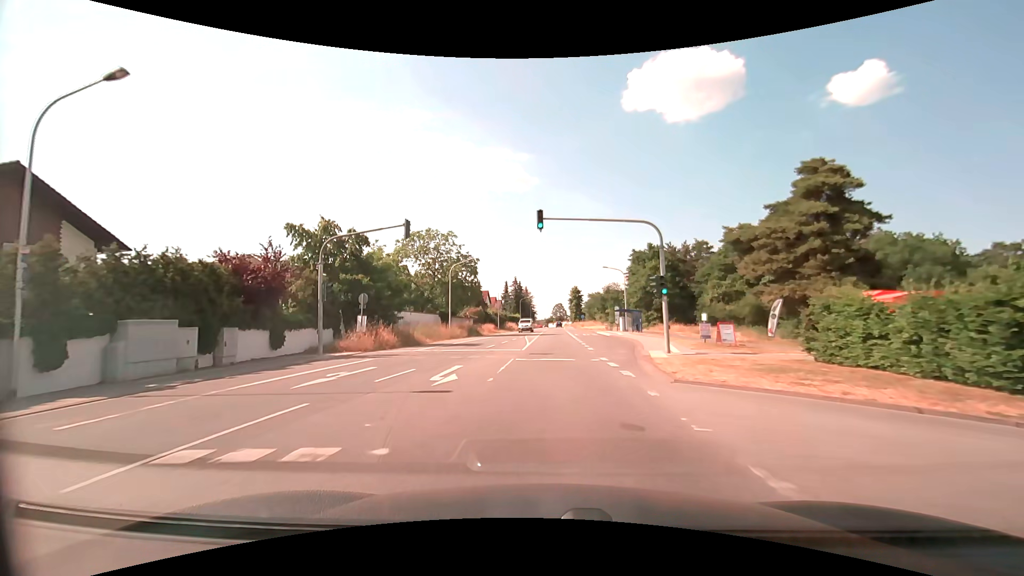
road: primary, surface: asphalt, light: Day
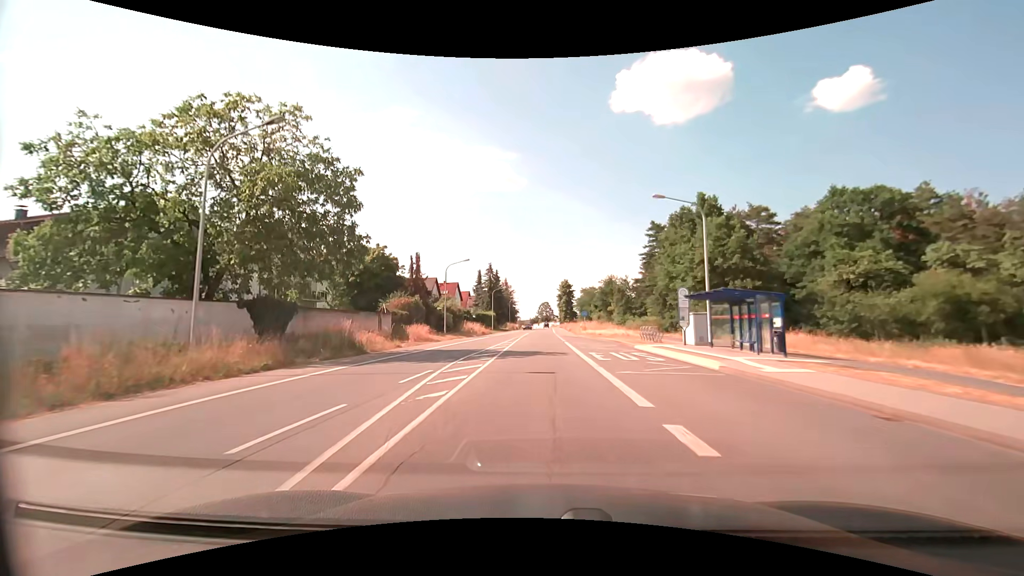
(+0.9, +34.4) m; +2°
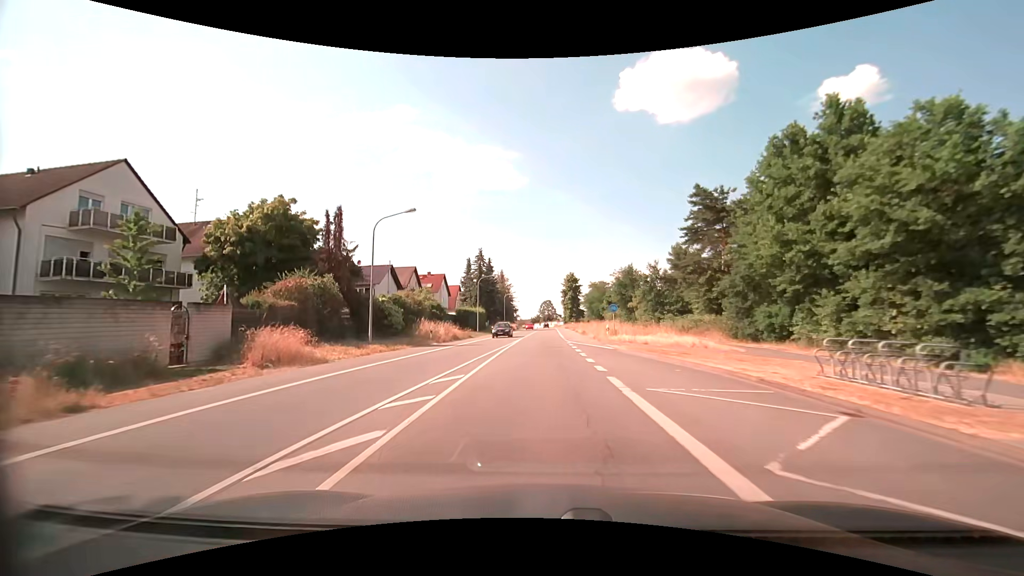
(0.0, +22.0) m; 0°
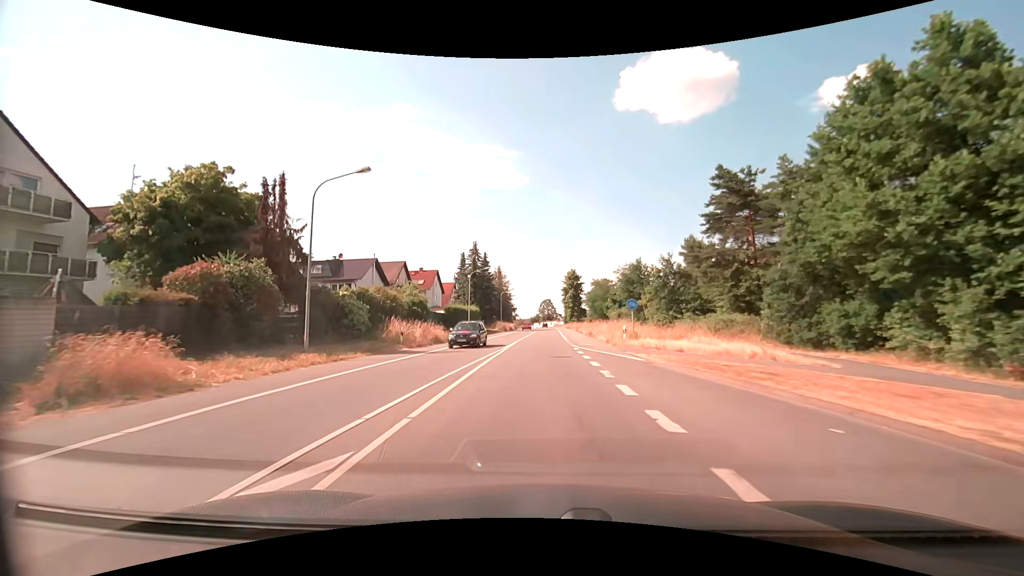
(0.0, +7.4) m; 0°
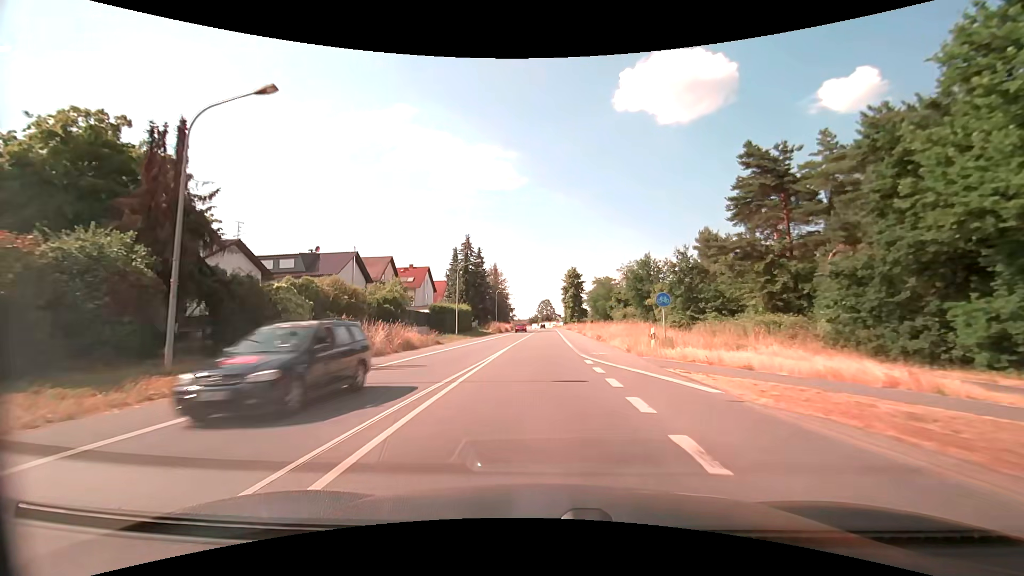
(0.0, +7.4) m; 0°
